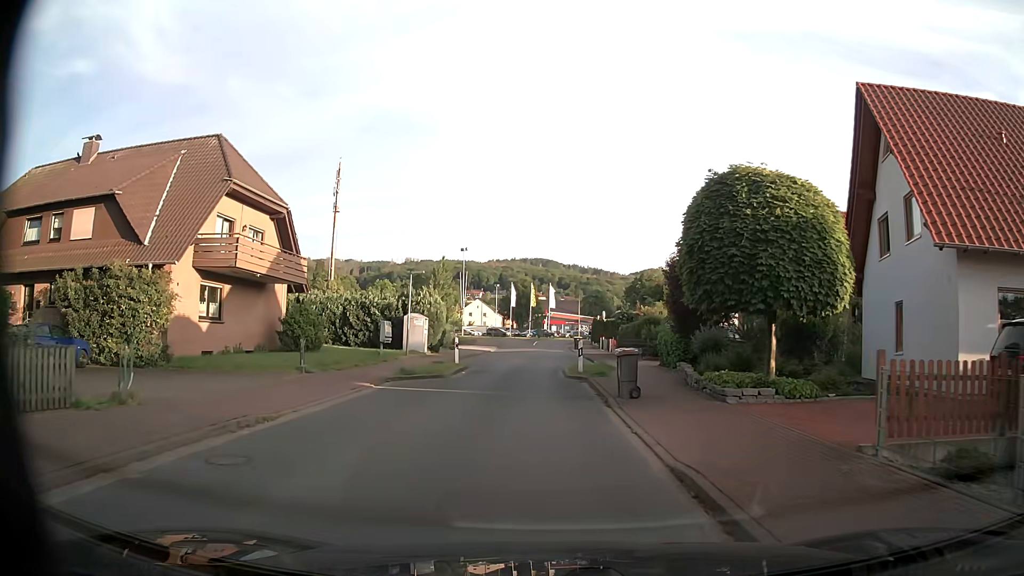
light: Day
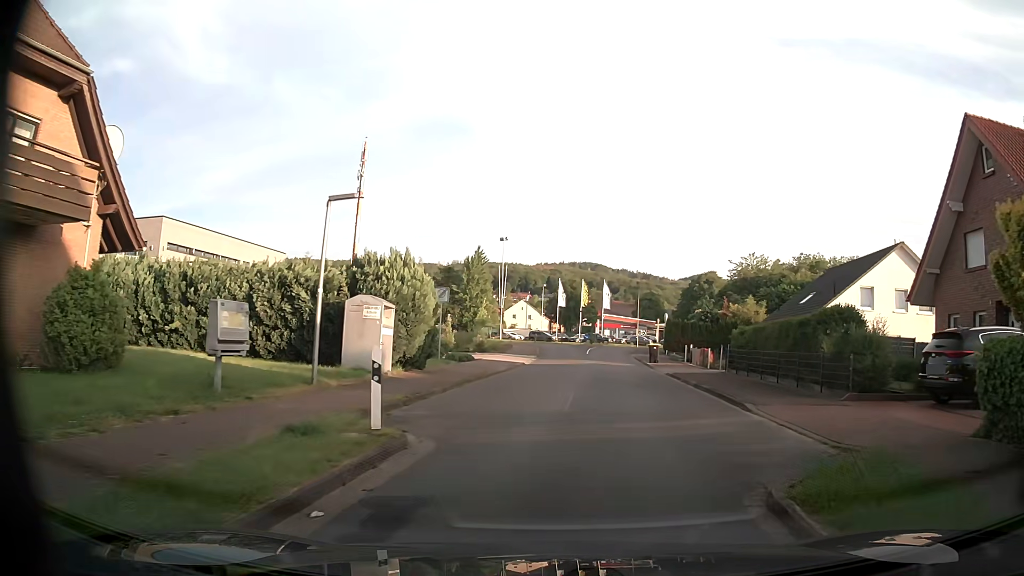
(-0.6, +18.5) m; -4°
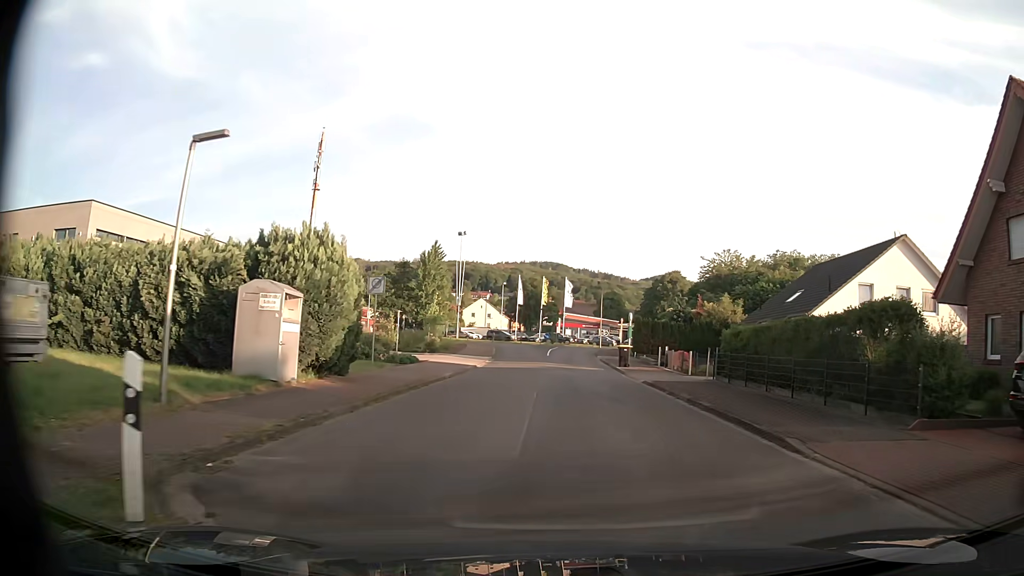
(+0.1, +4.7) m; +3°
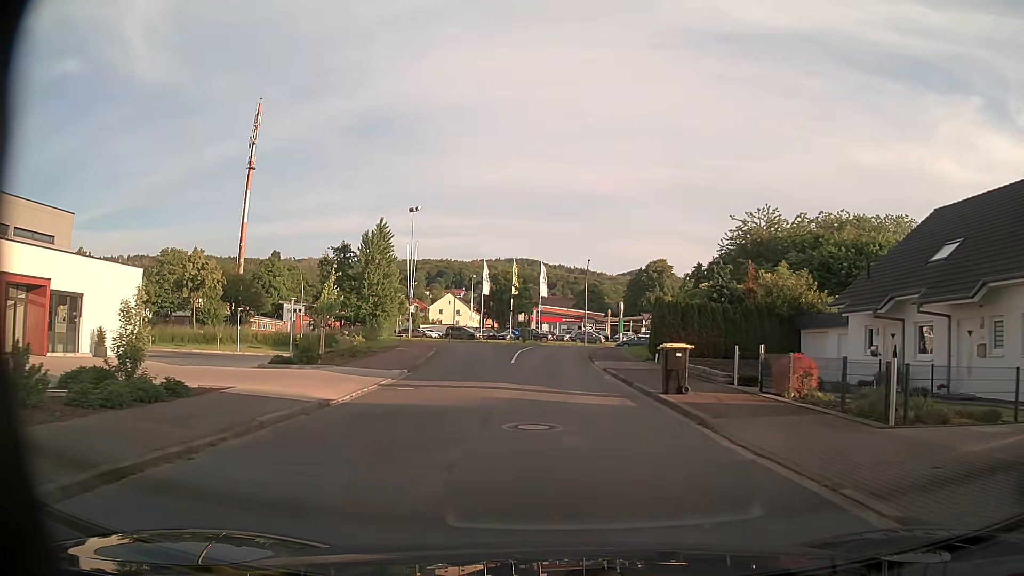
(+0.6, +19.2) m; +2°
